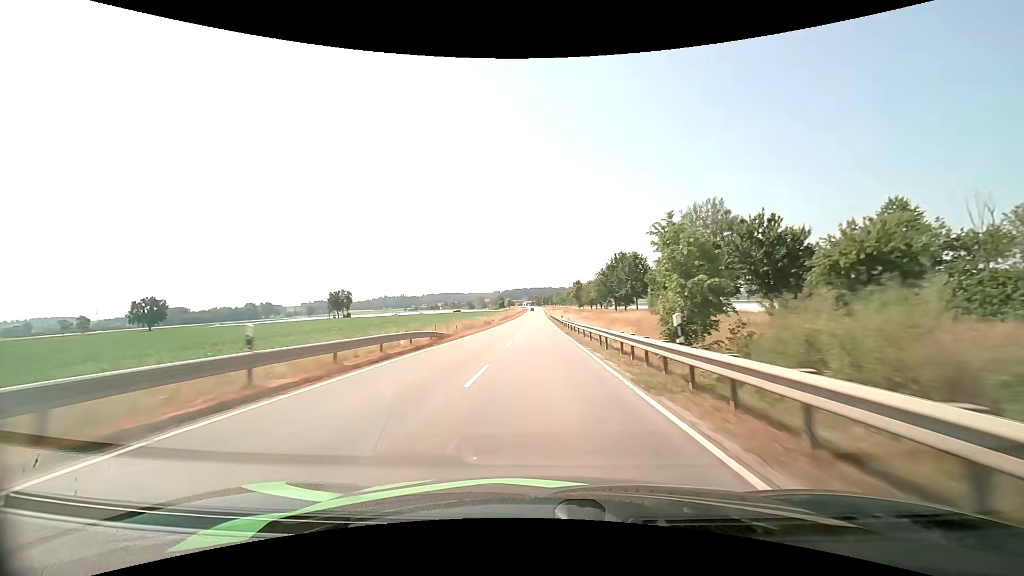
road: tertiary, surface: asphalt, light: Day
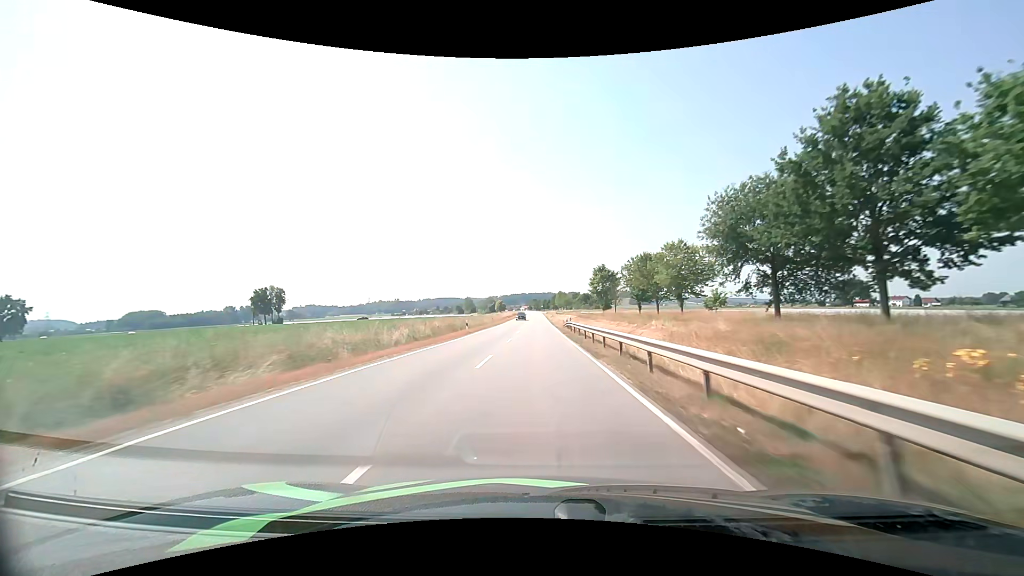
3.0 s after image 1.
(0.0, +70.0) m; 0°
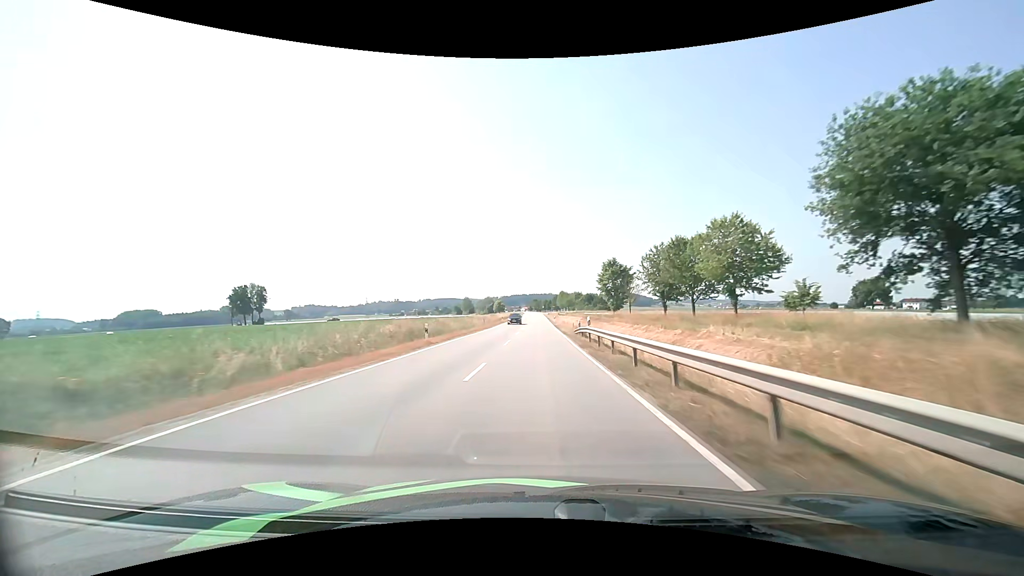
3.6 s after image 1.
(0.0, +14.2) m; 0°
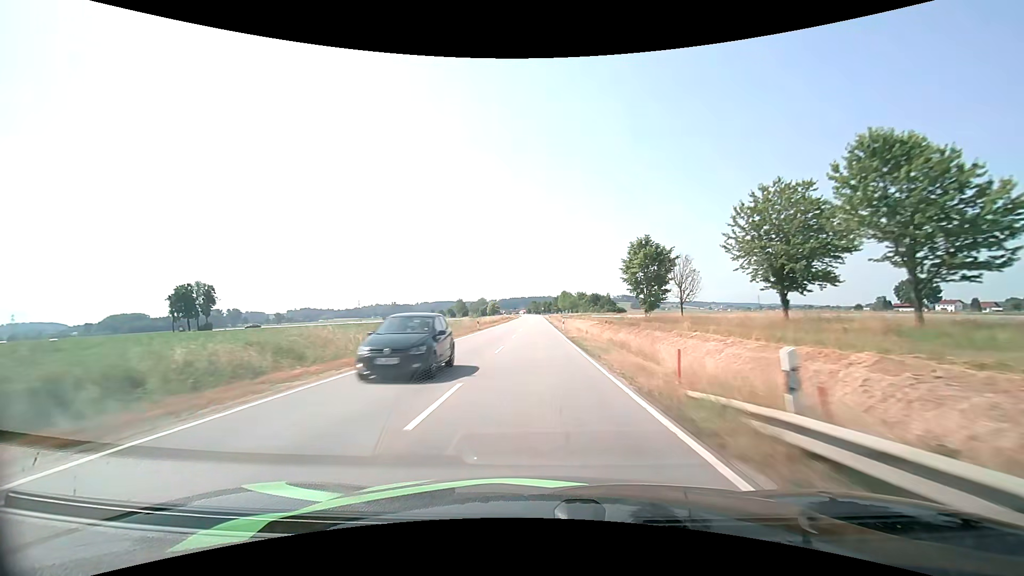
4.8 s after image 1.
(0.0, +28.9) m; 0°
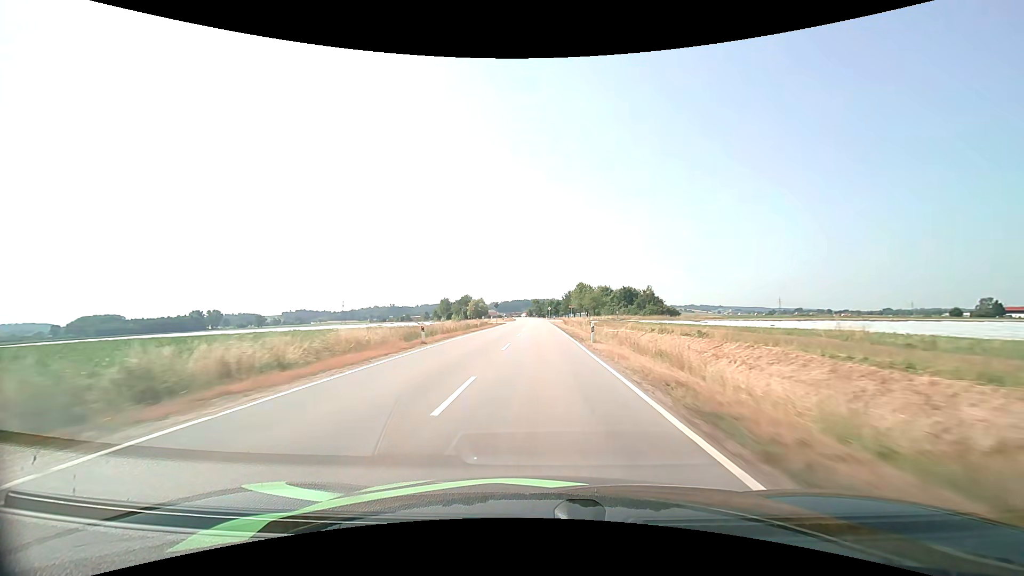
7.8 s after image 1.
(-0.1, +72.3) m; 0°
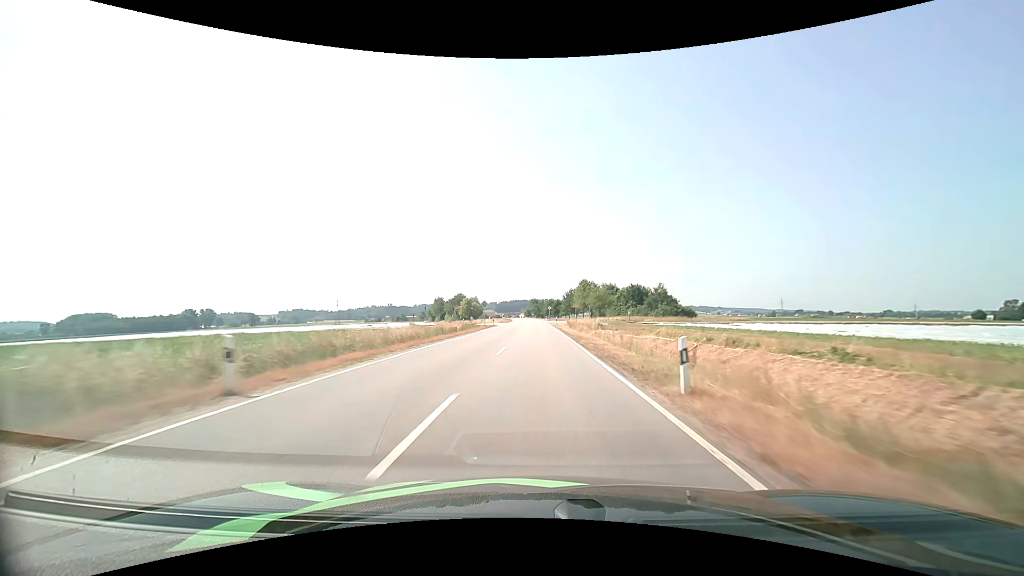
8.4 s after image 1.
(0.0, +14.5) m; 0°
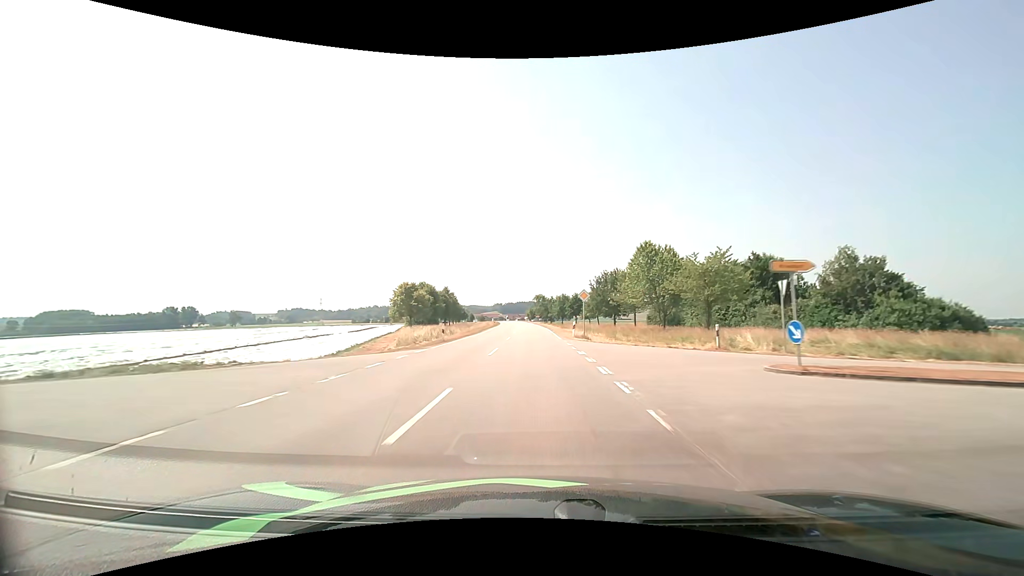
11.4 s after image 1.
(0.0, +71.9) m; -1°
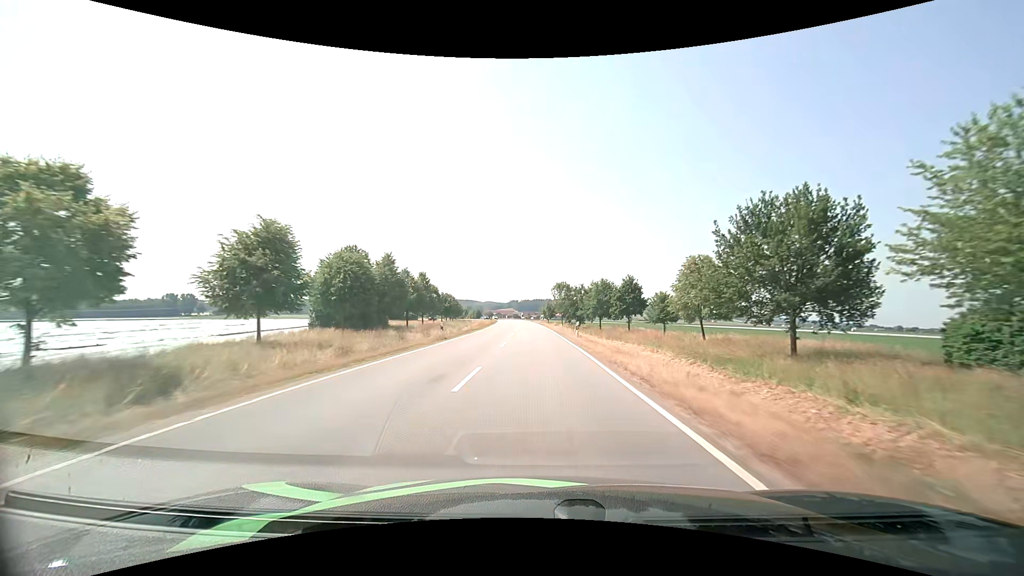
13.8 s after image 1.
(-0.9, +57.8) m; -2°
(0, +10) (0, +20) (0, +30) (-1, +40) (-1, +50) (-1, +60) (-2, +70) (-2, +80) (-3, +90) (-3, +100) m
